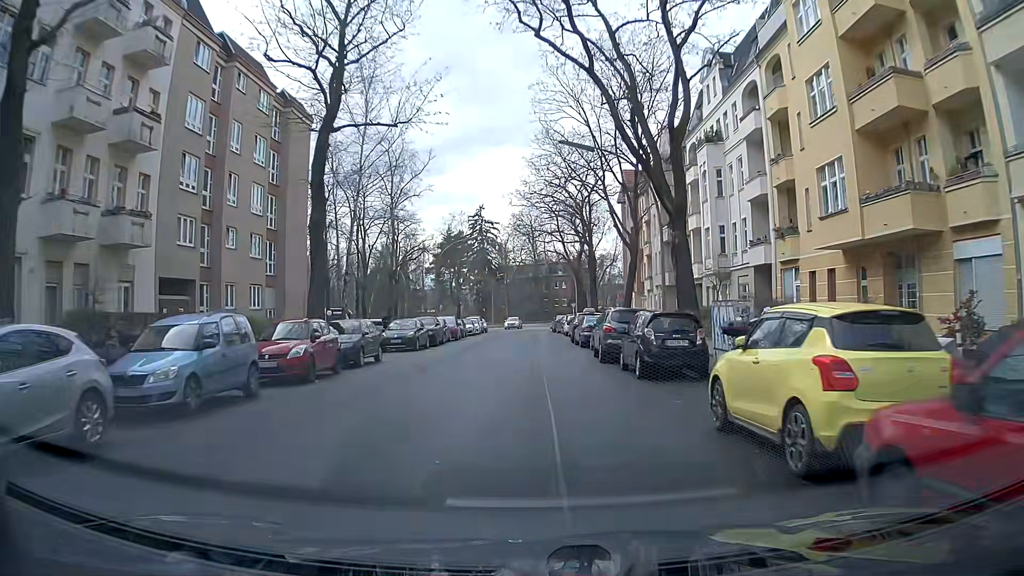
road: tertiary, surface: asphalt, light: Day
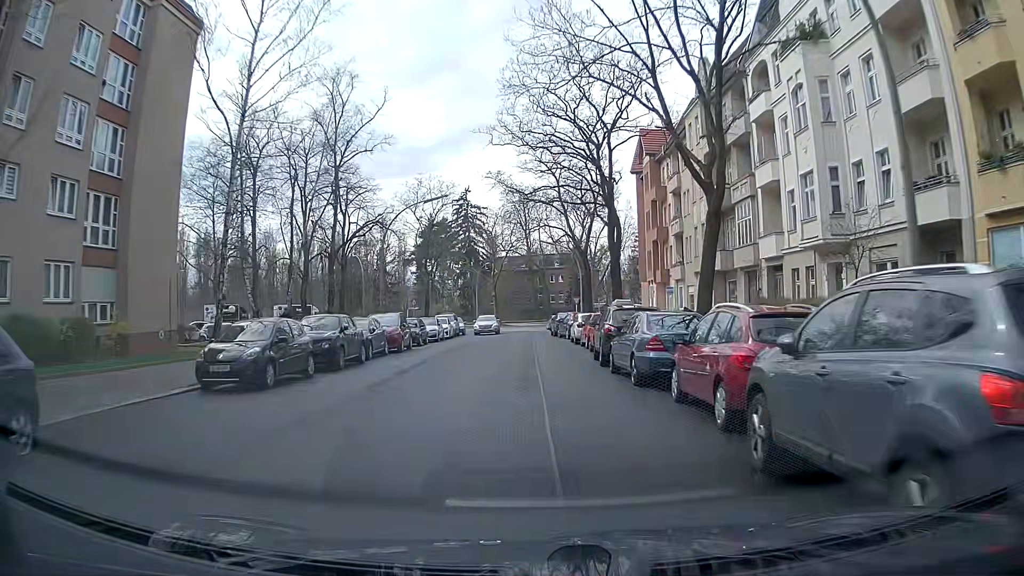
(+0.1, +17.2) m; -1°
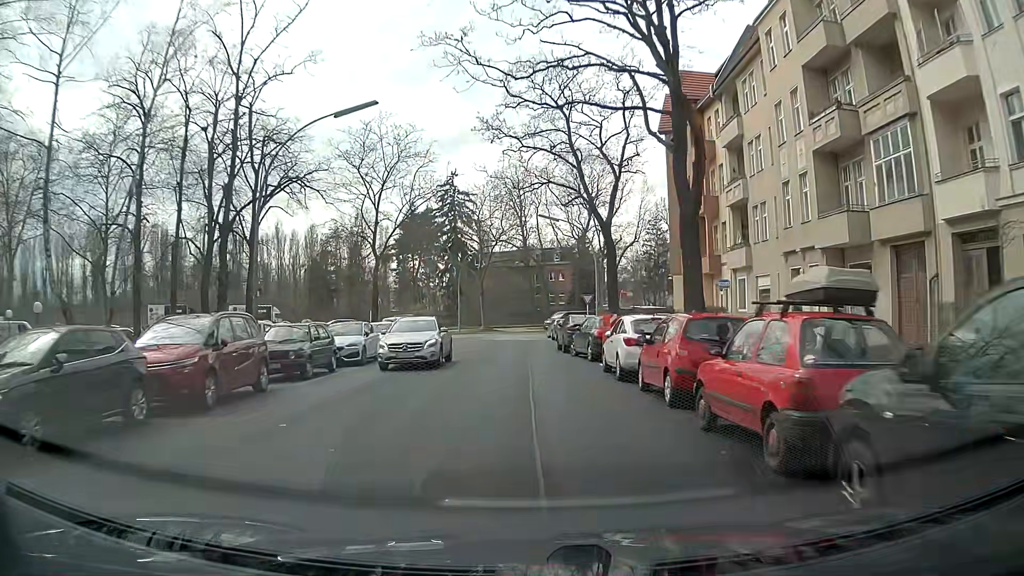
(+0.5, +16.8) m; +2°
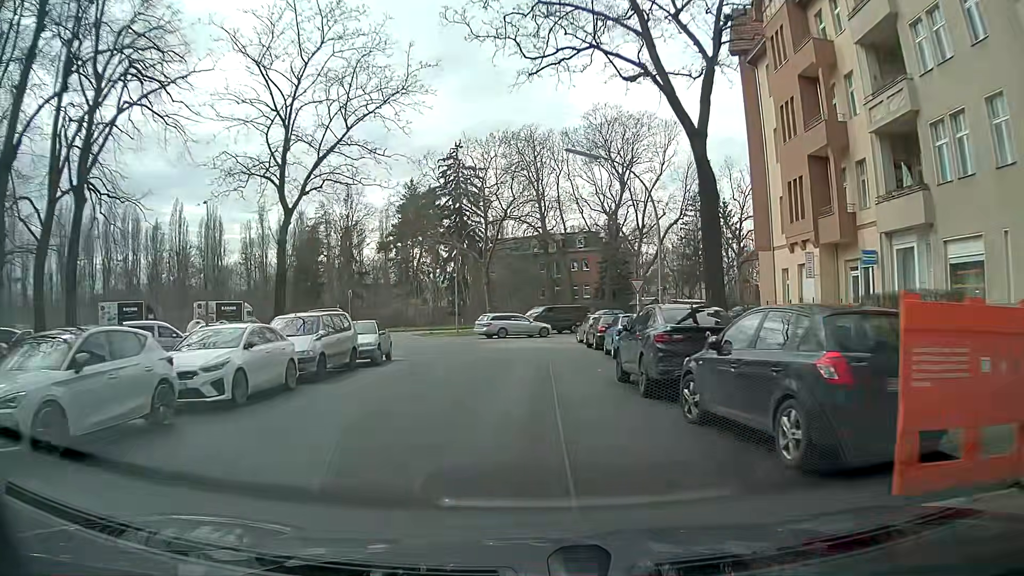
(-0.2, +16.1) m; -2°
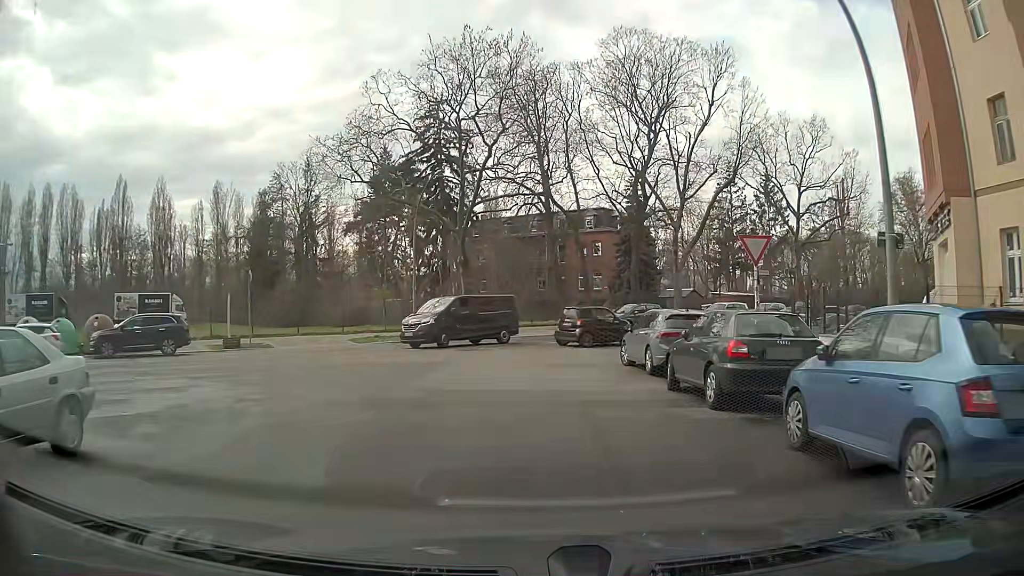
(+0.2, +17.3) m; -1°
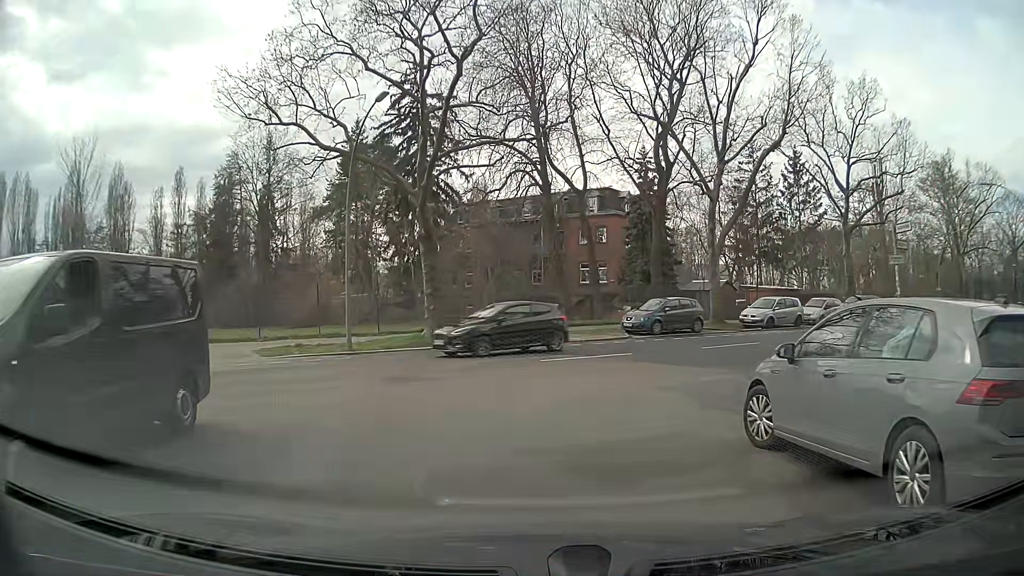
(+0.4, +10.5) m; -1°
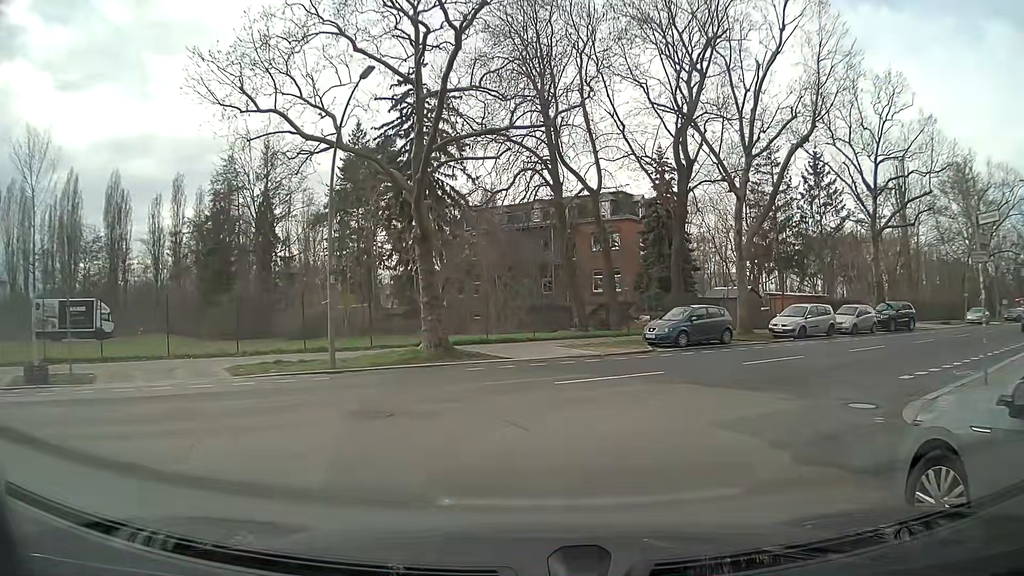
(+0.1, +2.9) m; 0°
